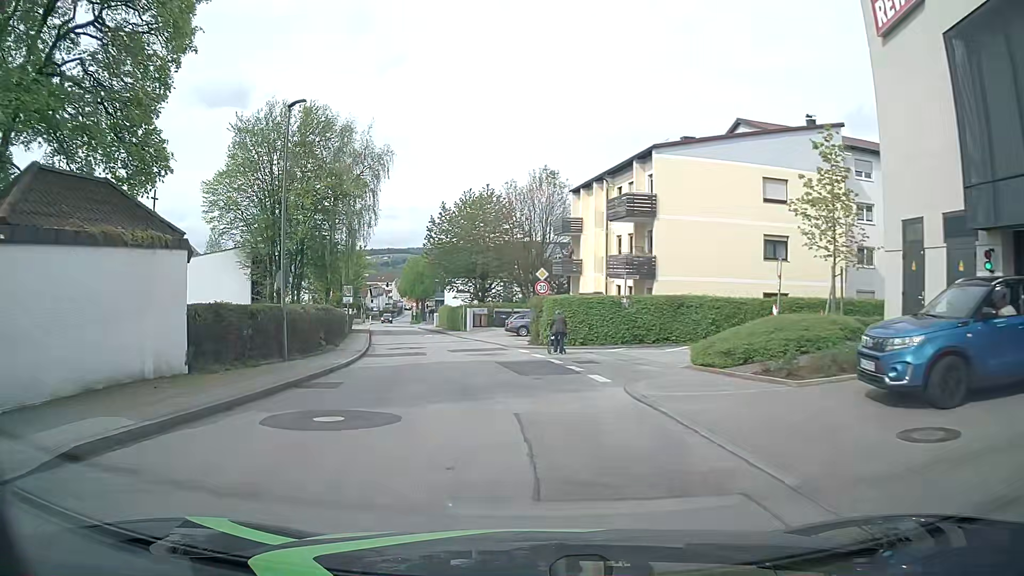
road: unclassified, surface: asphalt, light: Day
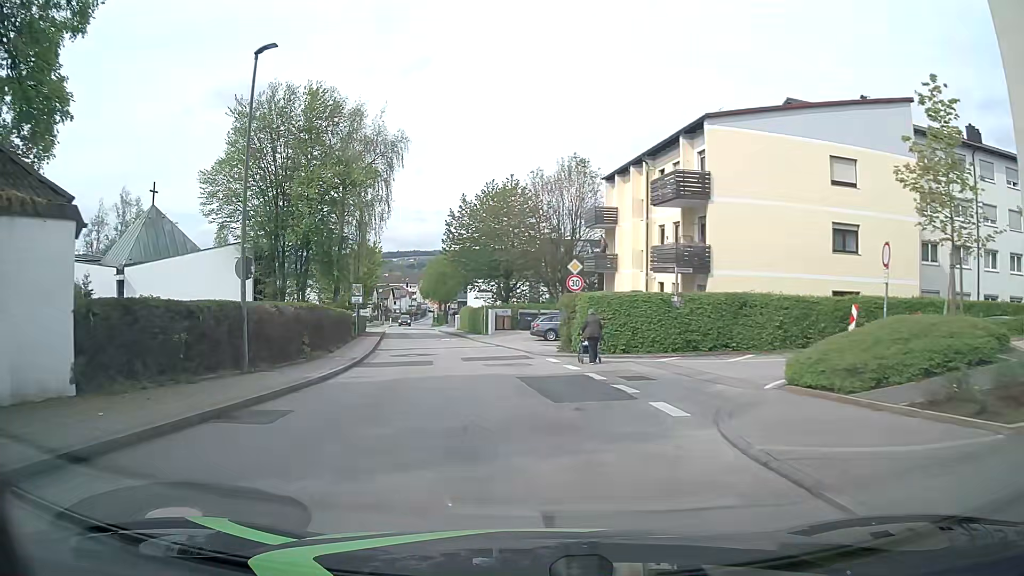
(0.0, +5.0) m; -3°
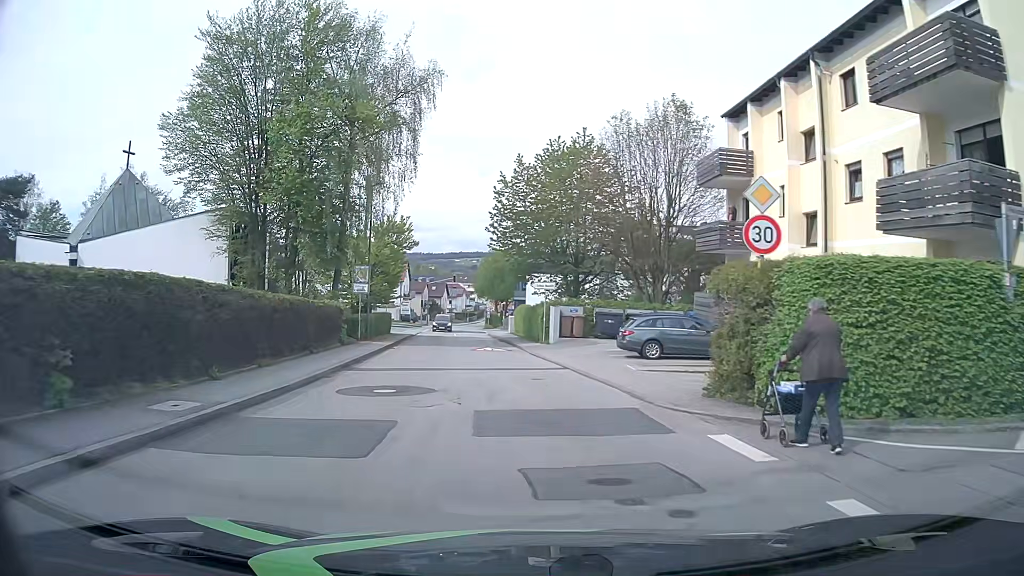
(-0.5, +14.7) m; -5°
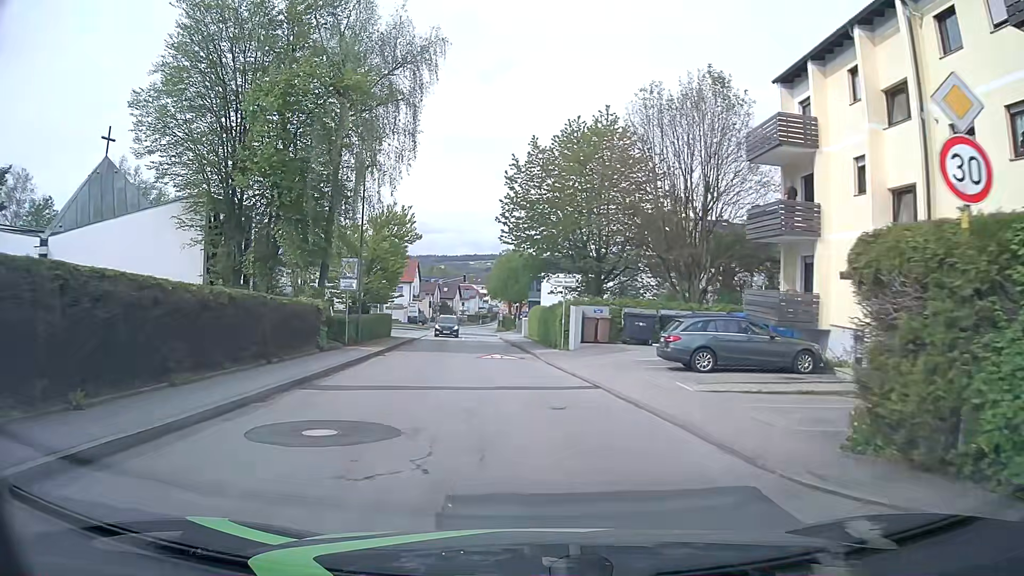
(0.0, +4.9) m; +1°
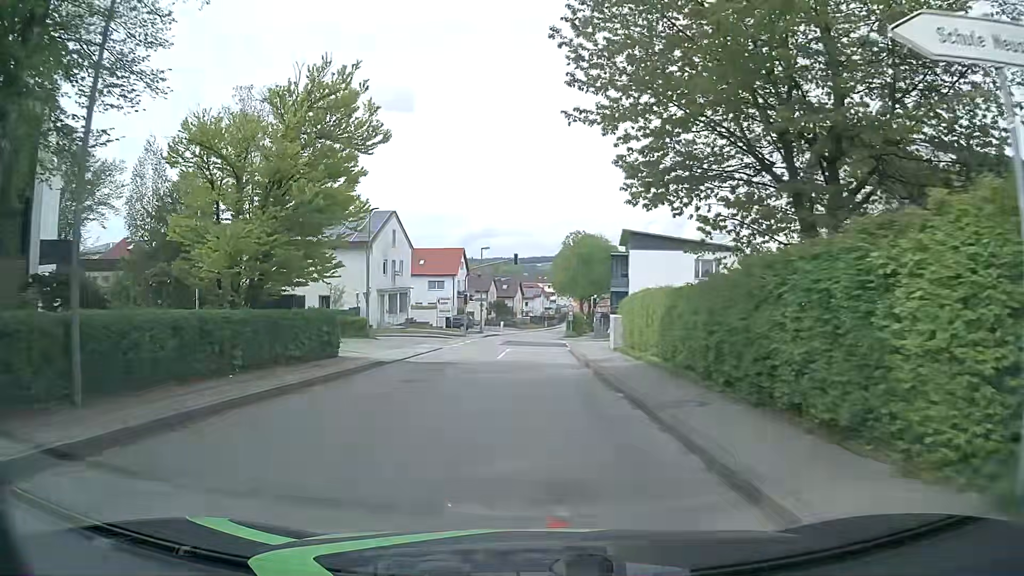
(-1.4, +24.4) m; -7°
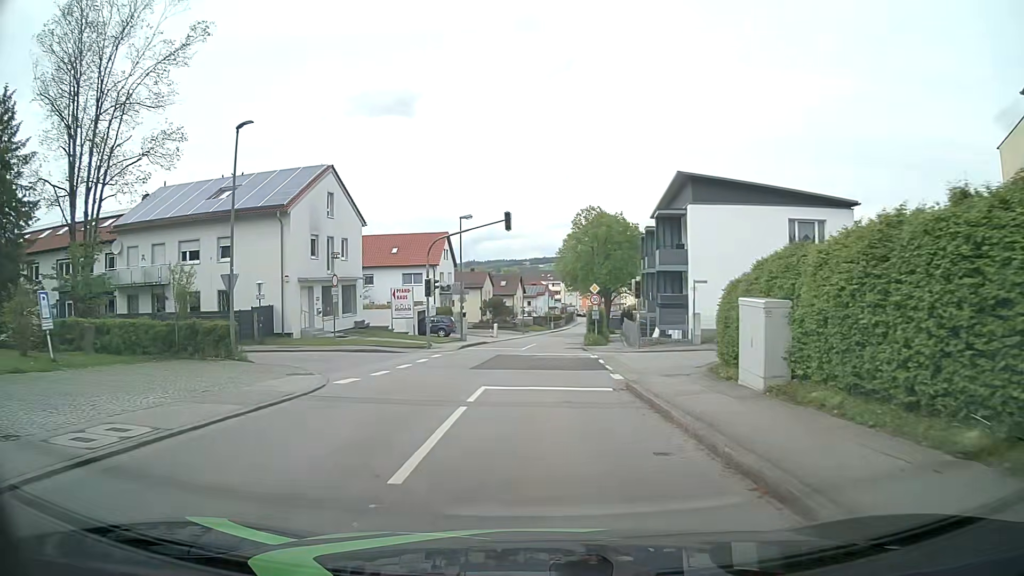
(0.0, +19.4) m; -1°
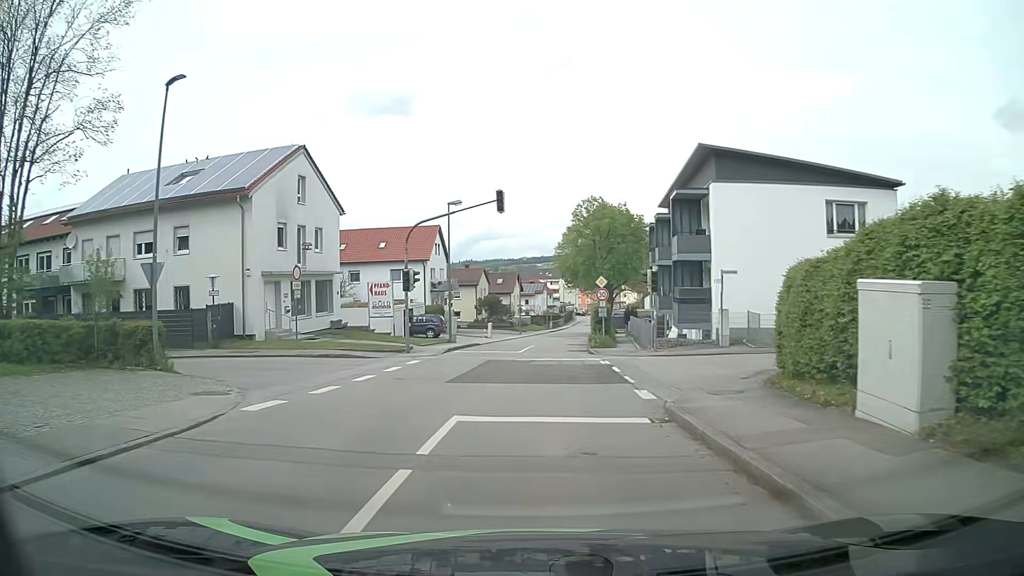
(+0.1, +4.8) m; +1°
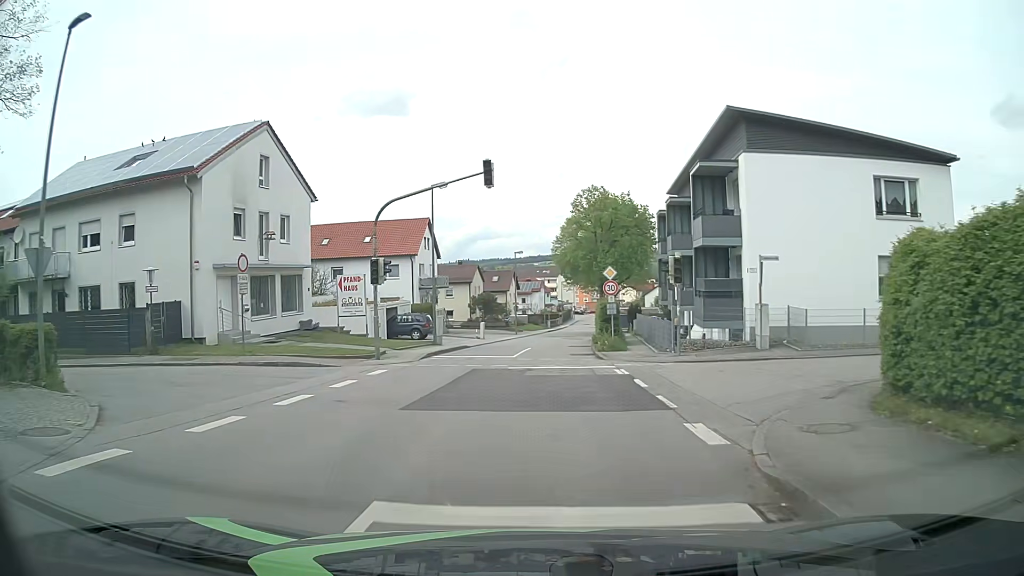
(0.0, +4.8) m; 0°
(0, +10) (0, +20) (+1, +30) (+2, +40) (+3, +50) (+4, +60) (+5, +70) (+6, +80) (+7, +90) (+8, +100) m
